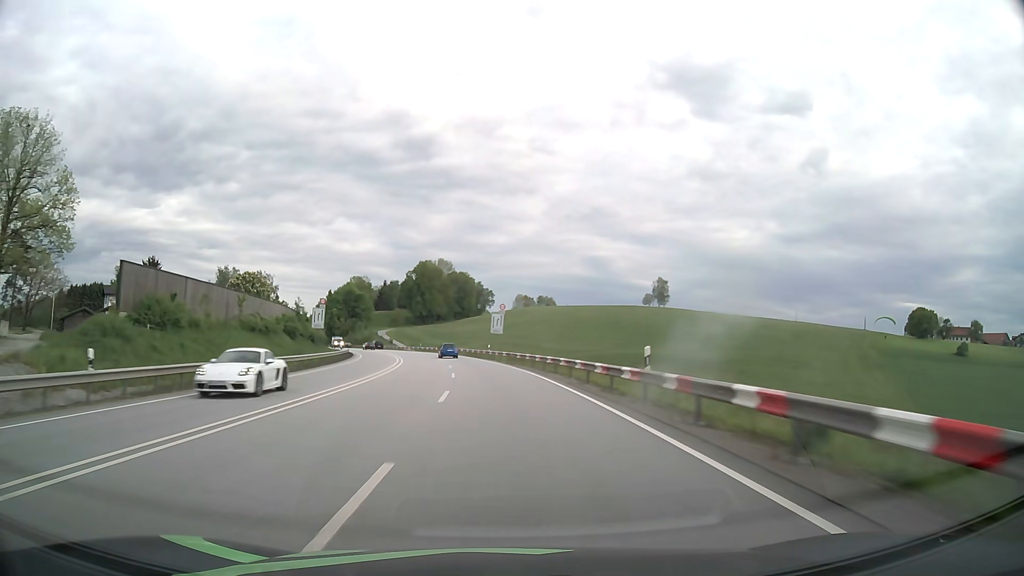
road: primary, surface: asphalt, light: Day
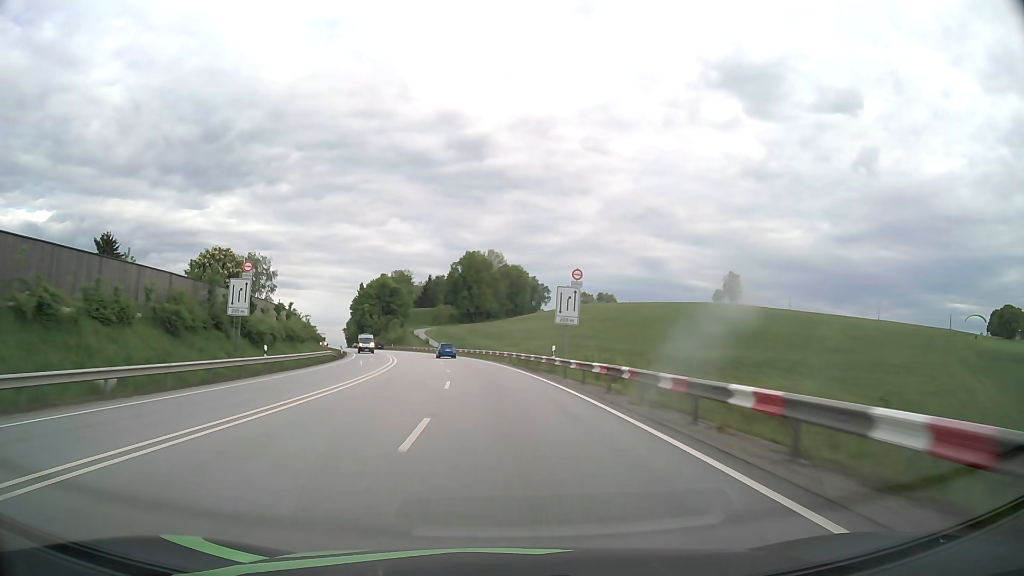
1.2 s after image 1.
(-1.3, +31.7) m; -5°
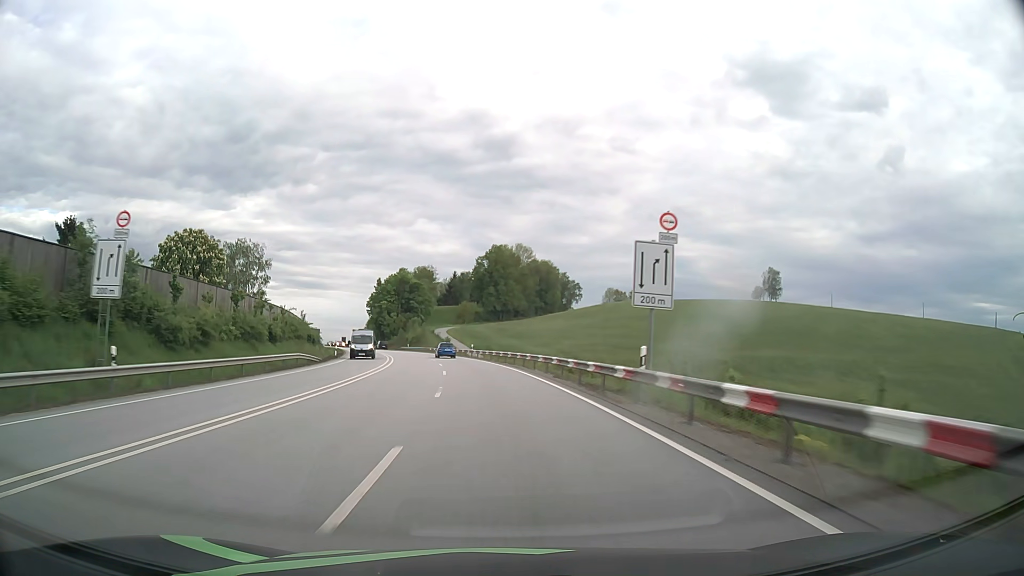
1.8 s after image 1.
(-0.3, +15.9) m; -2°
(0, +10) (-1, +20) (-1, +30) (-2, +40) (-4, +50) (-5, +60) (-7, +70) (-9, +79) (-12, +89) (-14, +99) m
